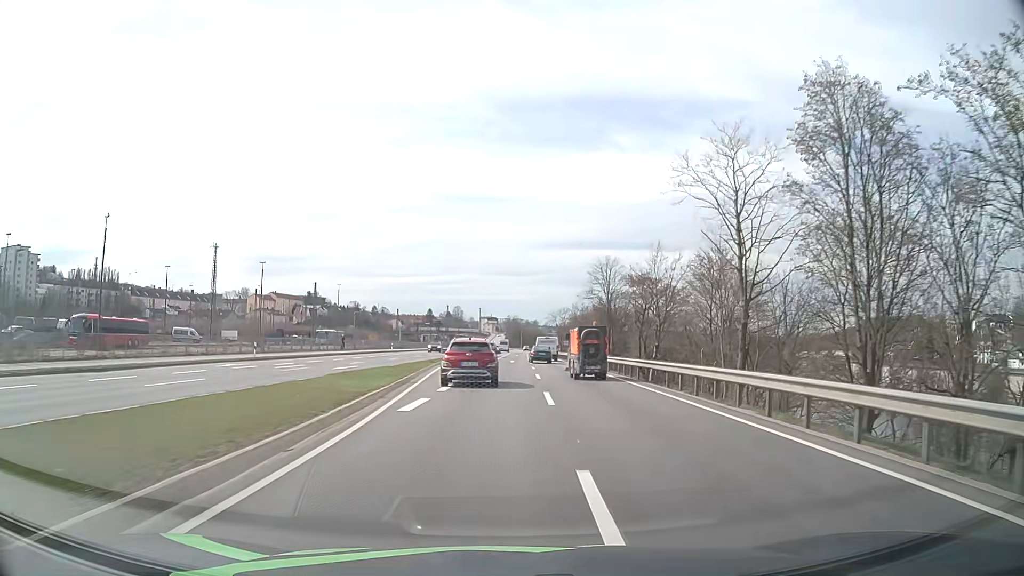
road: primary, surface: asphalt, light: Day
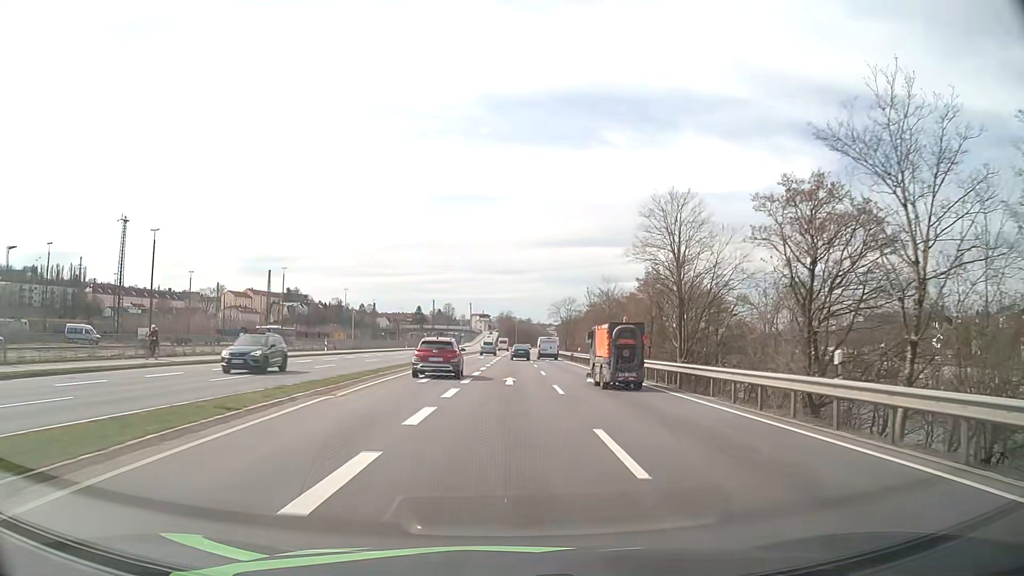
(+0.2, +32.5) m; +1°
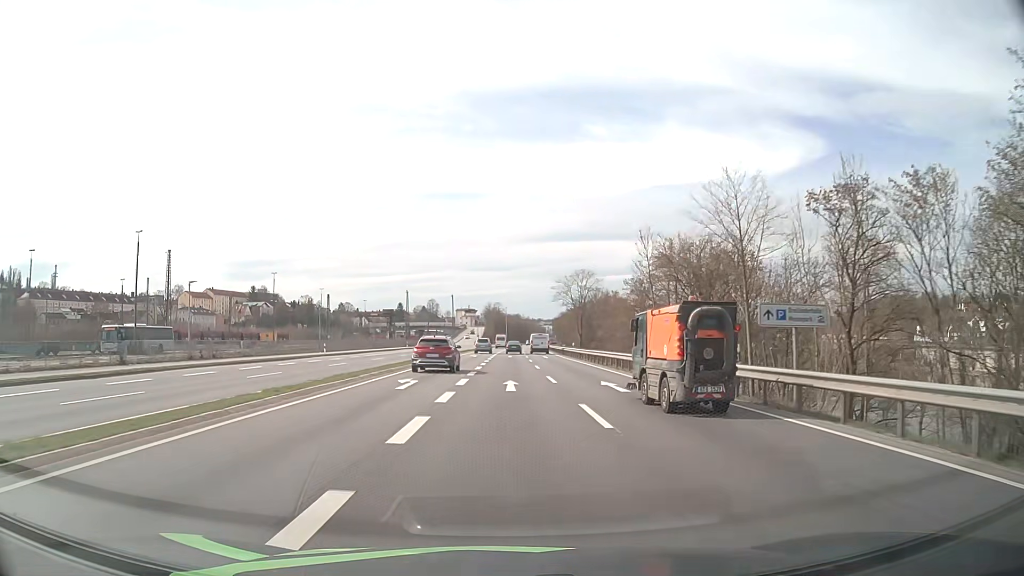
(+0.4, +44.4) m; +1°
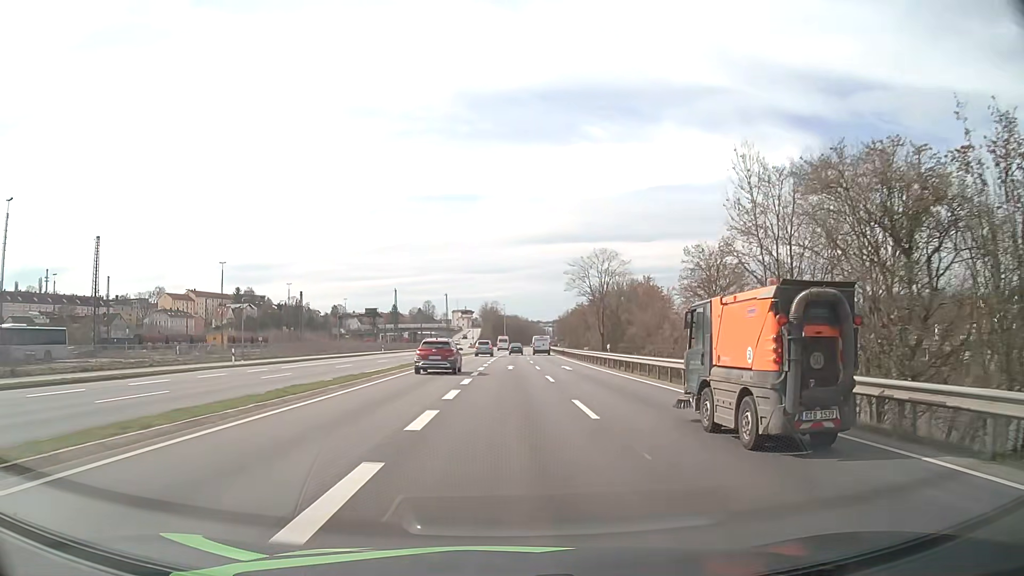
(+0.1, +22.5) m; 0°
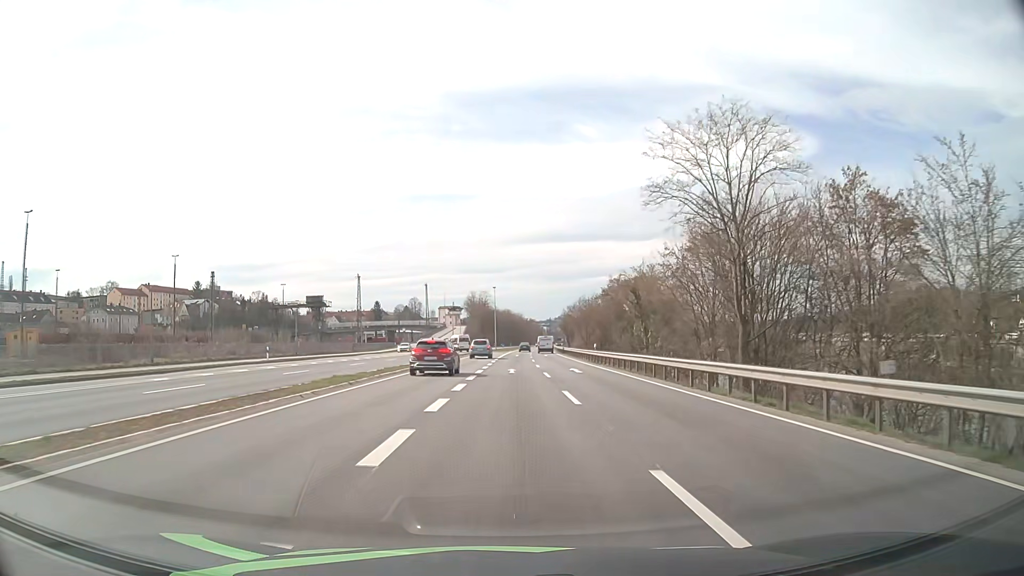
(+0.2, +45.3) m; 0°
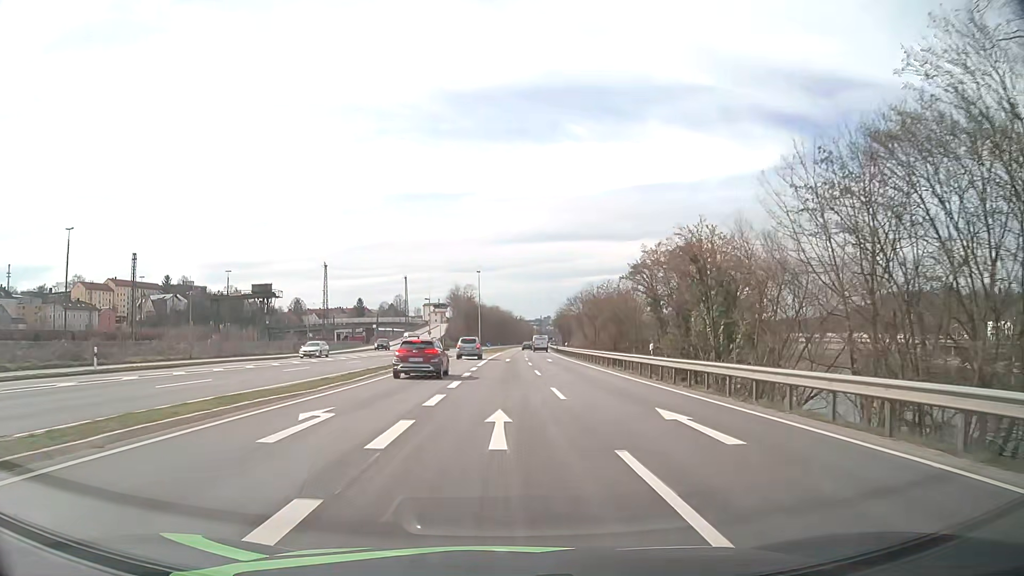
(+0.2, +22.7) m; +1°
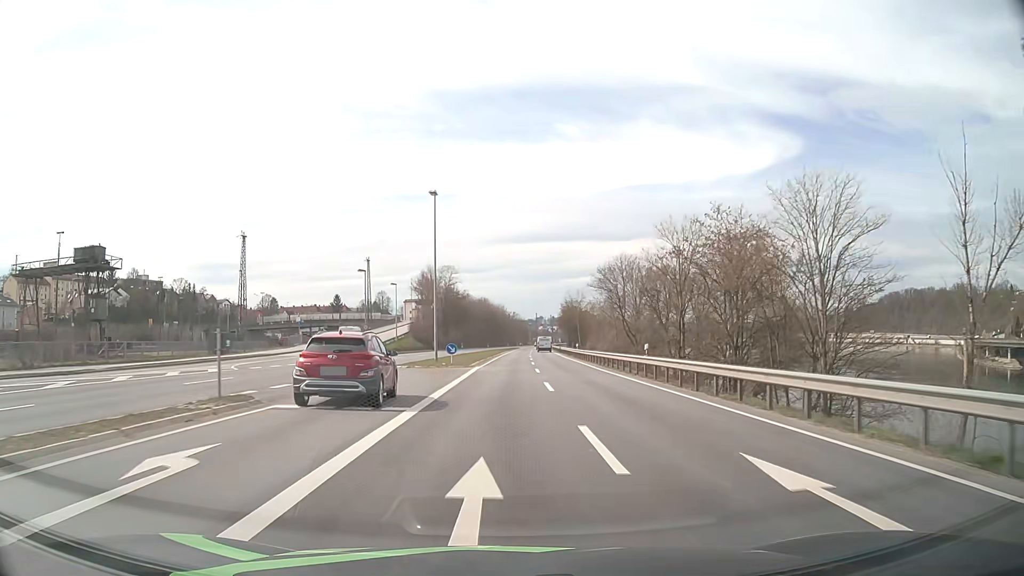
(+0.3, +45.6) m; +1°
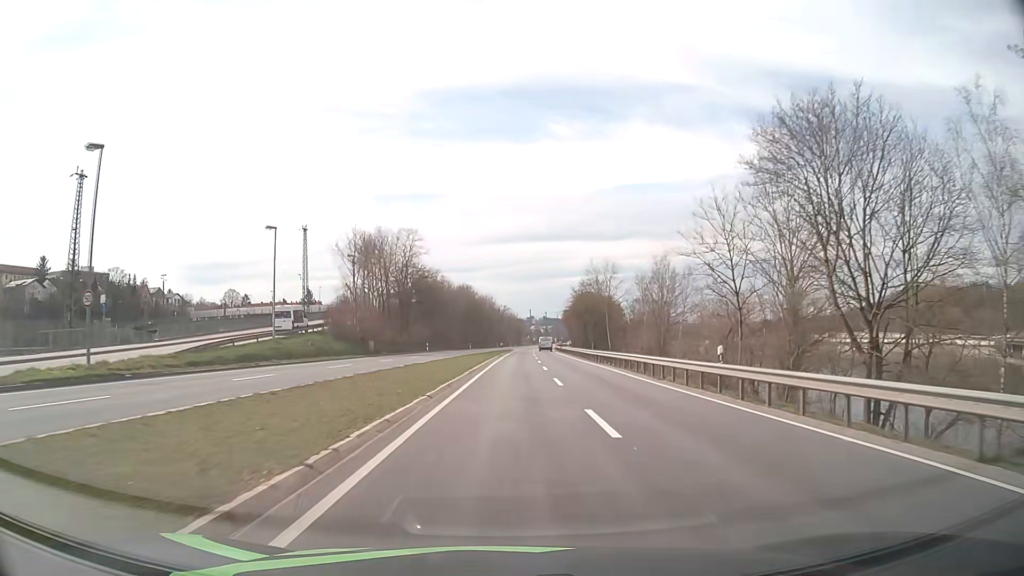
(+0.2, +45.3) m; +1°
(0, +10) (0, +20) (0, +30) (+1, +40) (+1, +50) (+1, +60) (+2, +70) (+2, +80) (+2, +90) (+3, +100) m
